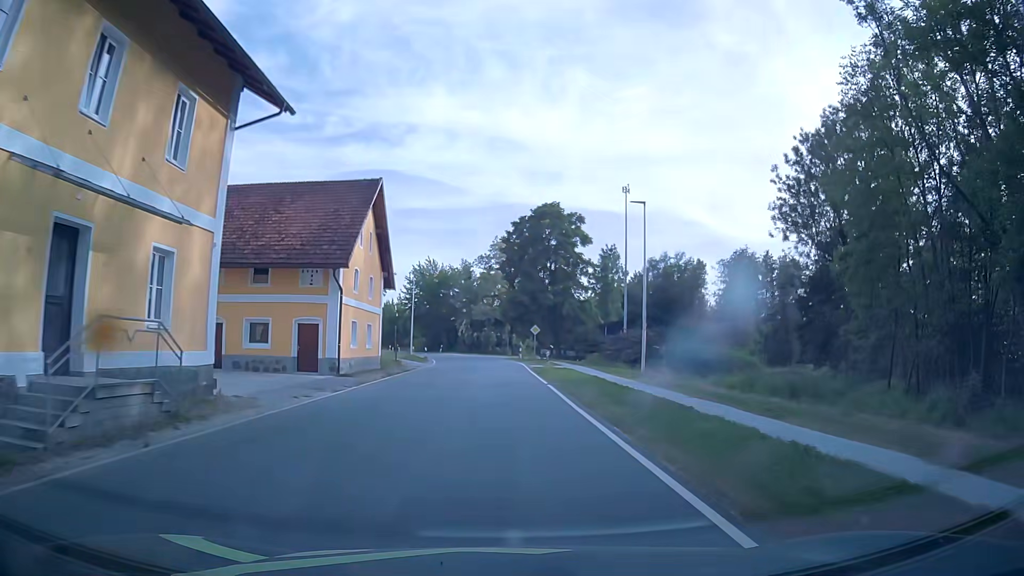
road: secondary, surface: asphalt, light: Day
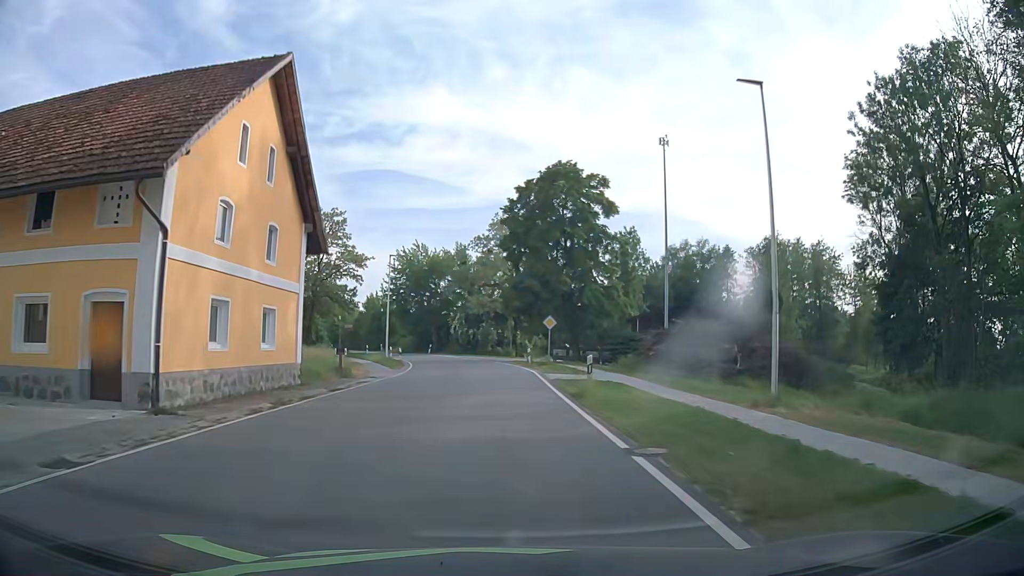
(-0.1, +15.2) m; 0°
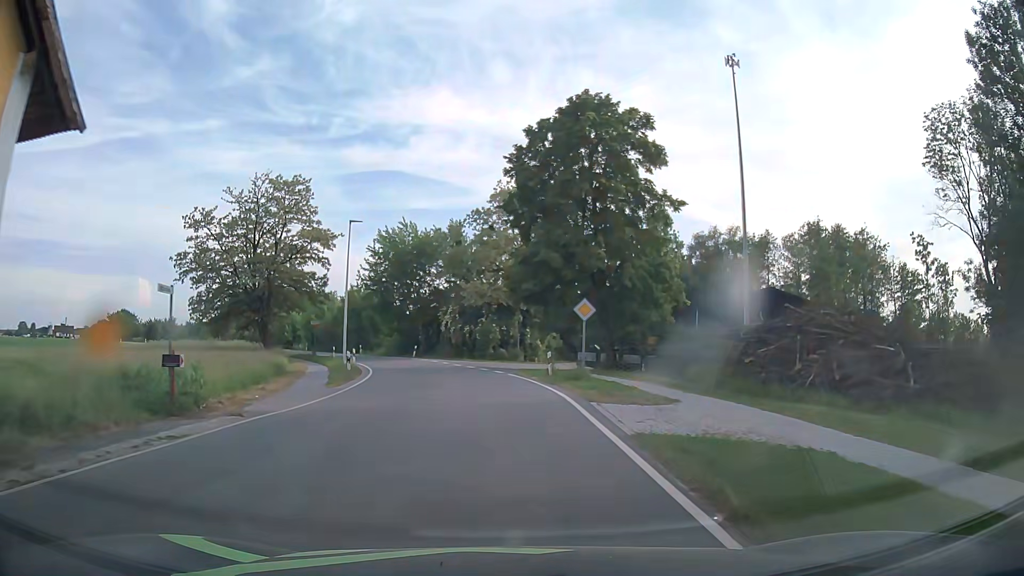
(-0.2, +15.2) m; 0°
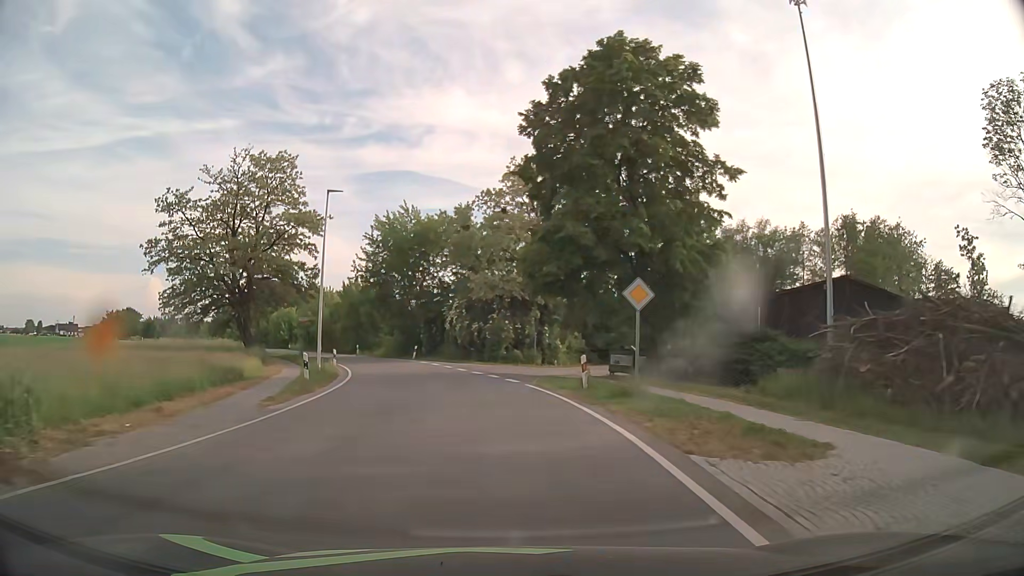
(-0.2, +7.6) m; -2°
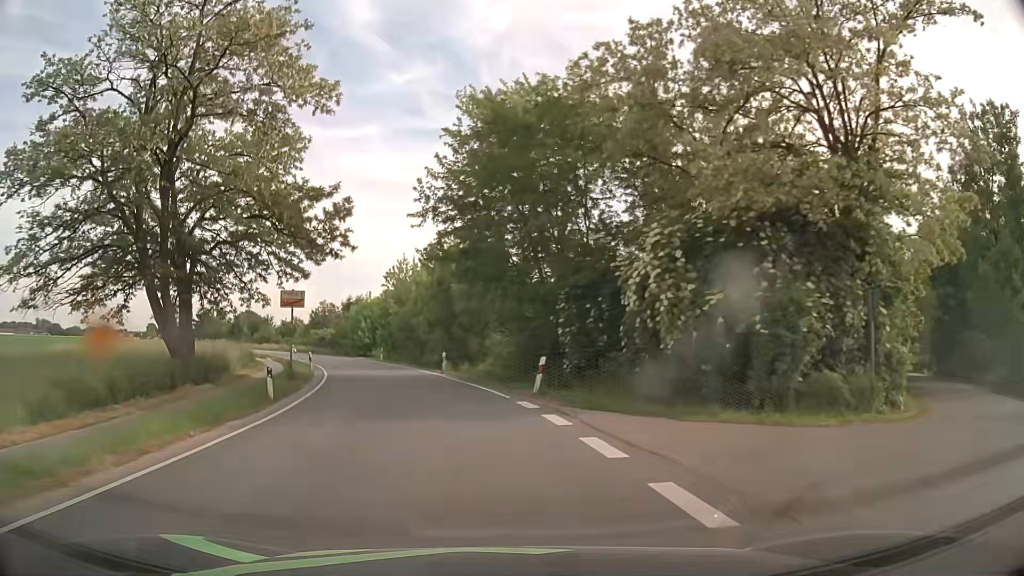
(-3.0, +30.1) m; -13°
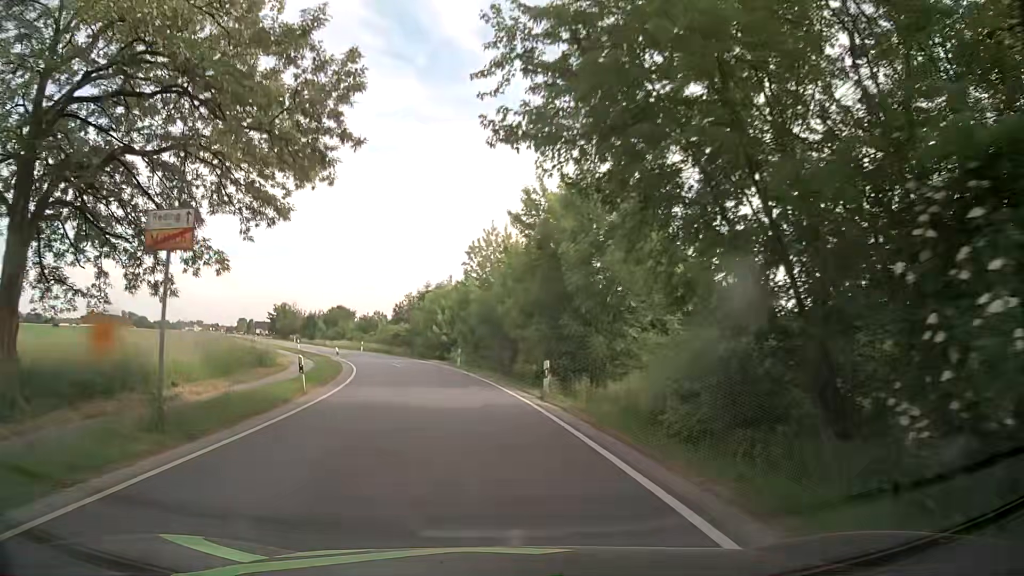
(-1.1, +15.1) m; -8°
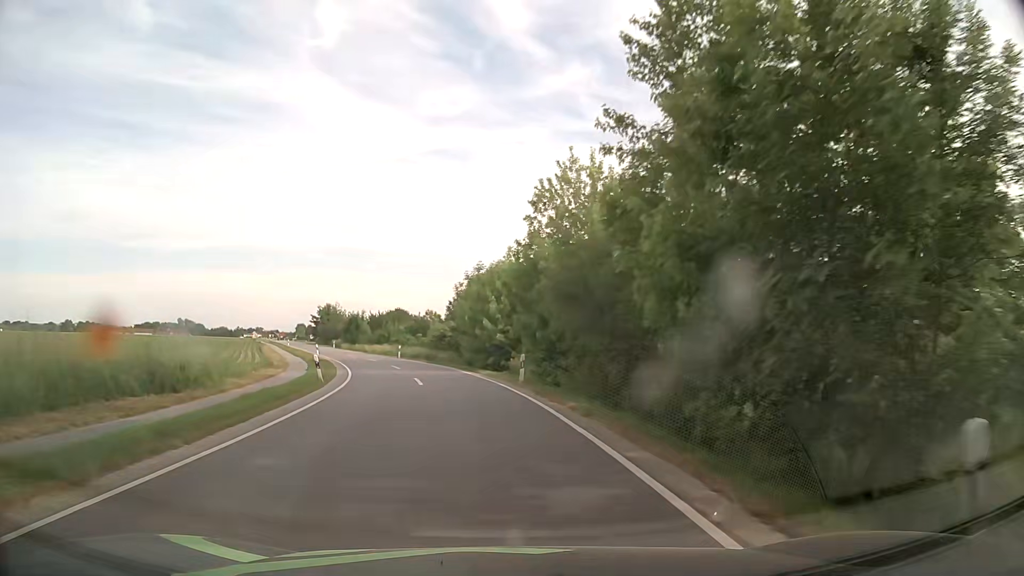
(-0.8, +15.6) m; -5°
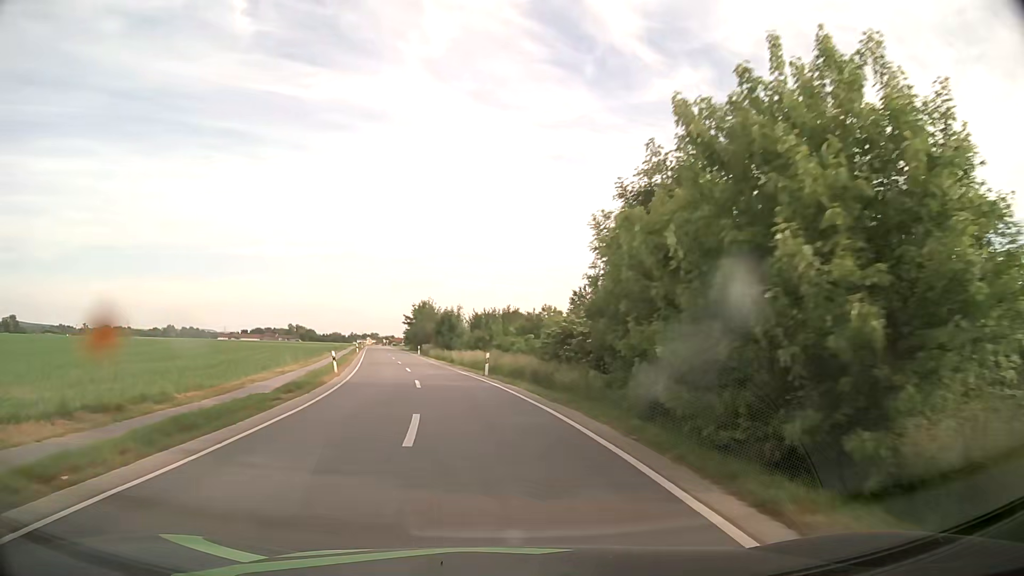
(-2.3, +25.5) m; -11°
(0, +10) (-1, +20) (-3, +30) (-4, +40) (-6, +50) (-8, +59) (-10, +69) (-12, +79) (-14, +89) (-16, +98) m
